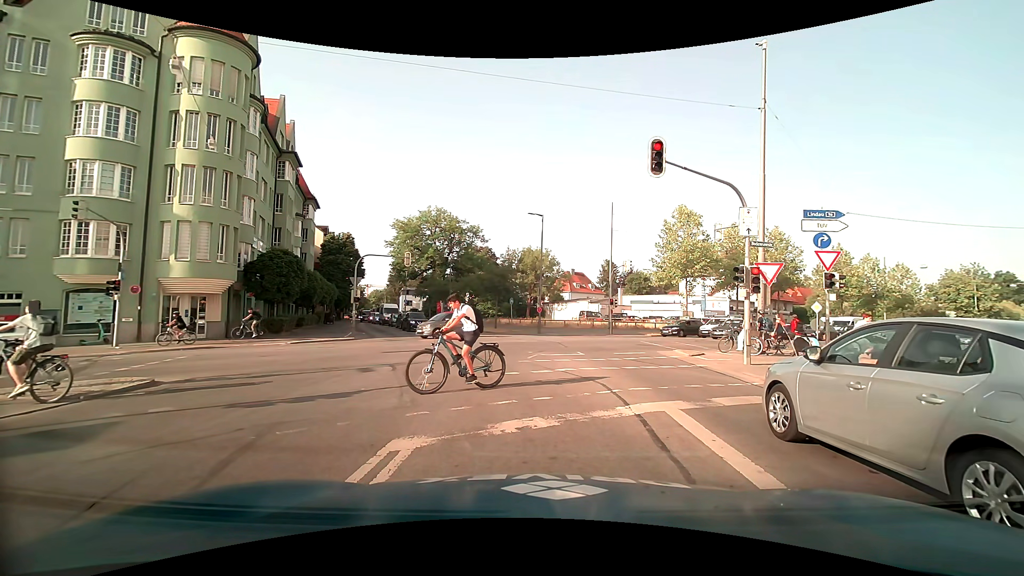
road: primary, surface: asphalt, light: Day
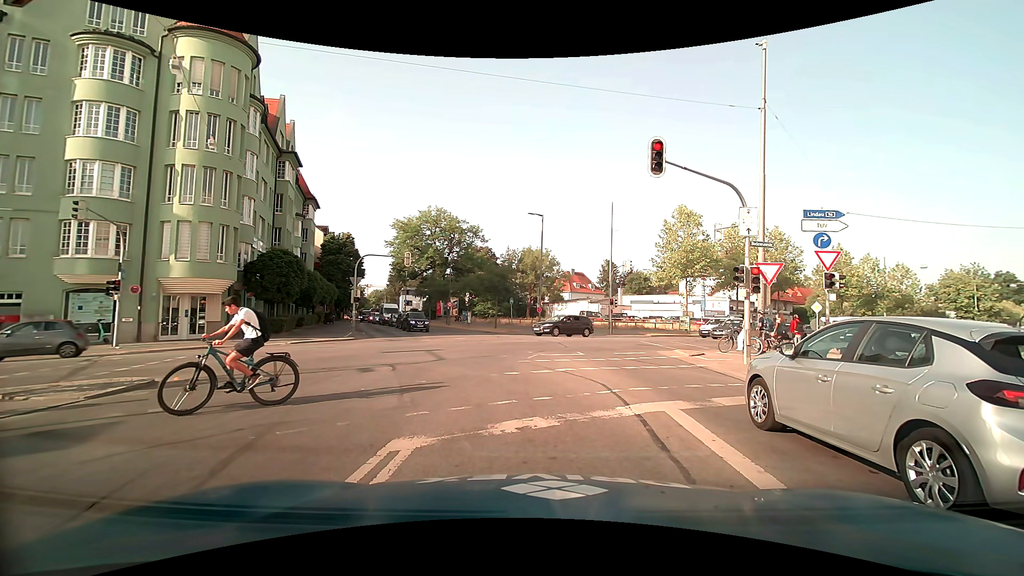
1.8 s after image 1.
(0.0, 0.0) m; 0°
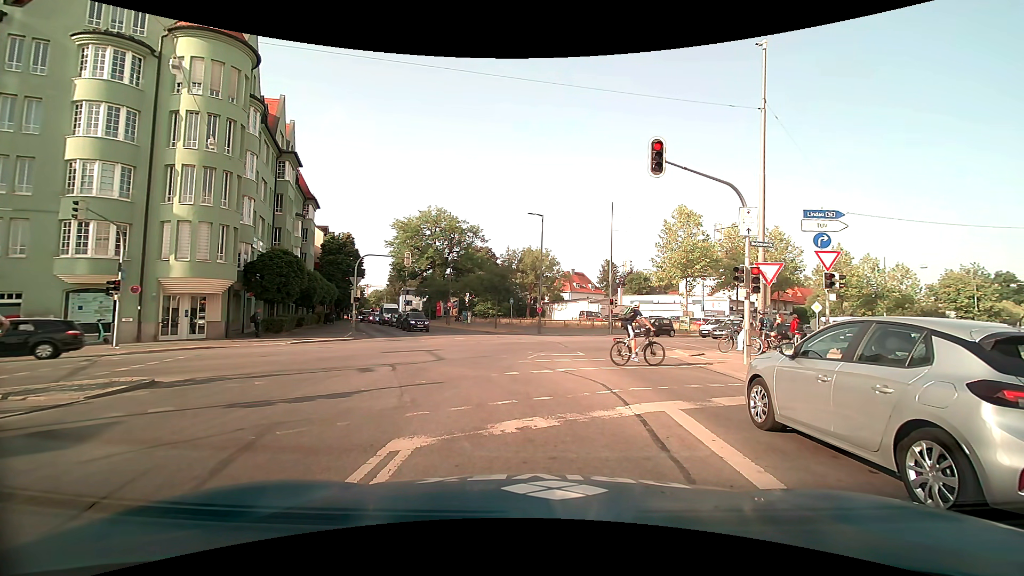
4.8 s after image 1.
(0.0, 0.0) m; 0°
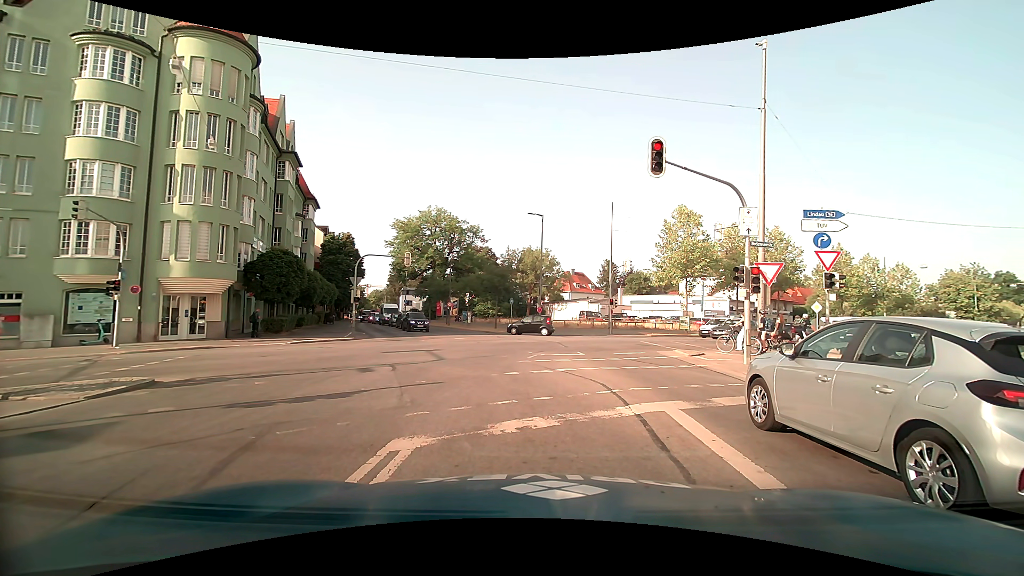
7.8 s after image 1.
(0.0, 0.0) m; 0°
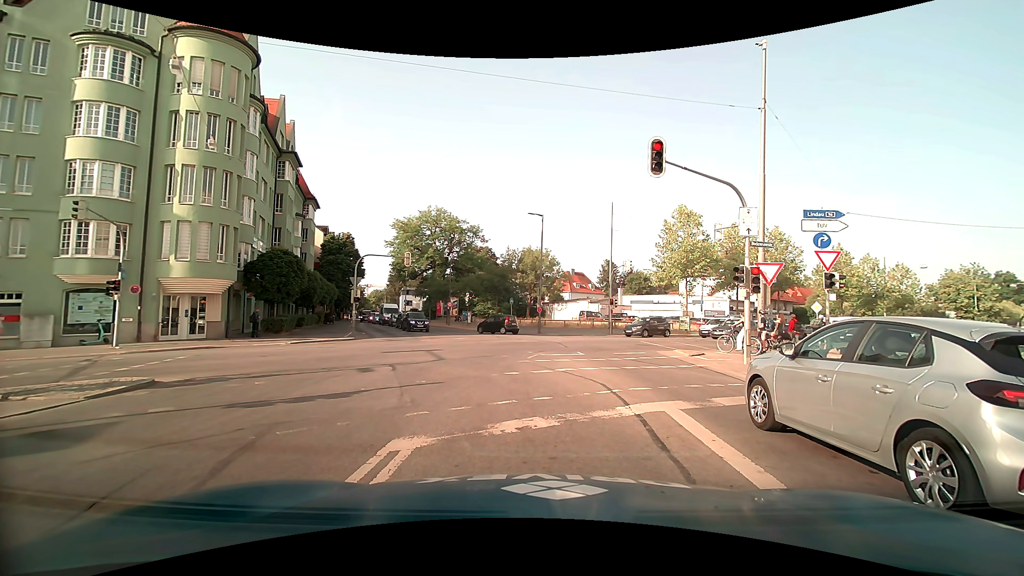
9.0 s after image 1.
(0.0, 0.0) m; 0°
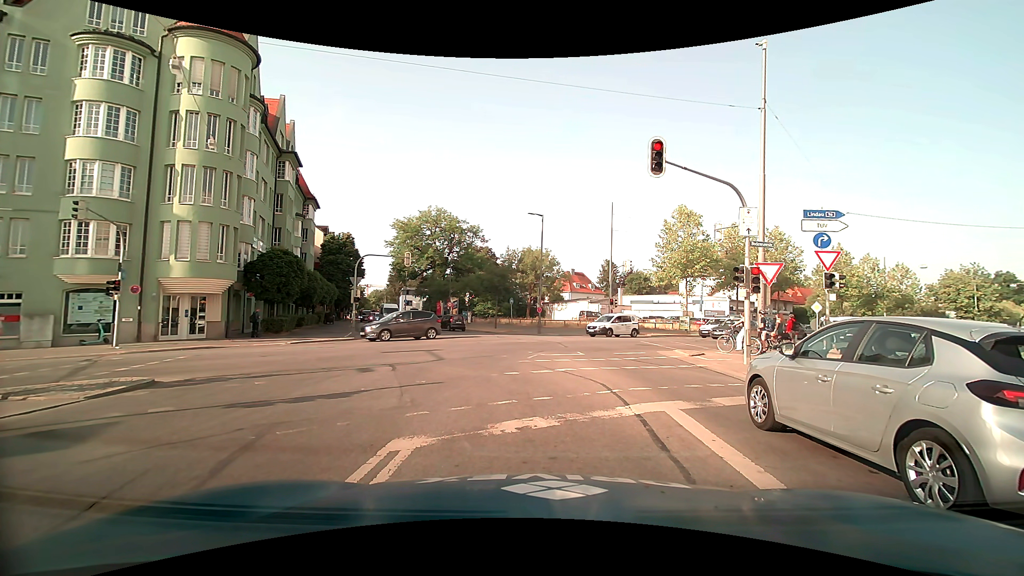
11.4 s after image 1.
(0.0, 0.0) m; 0°
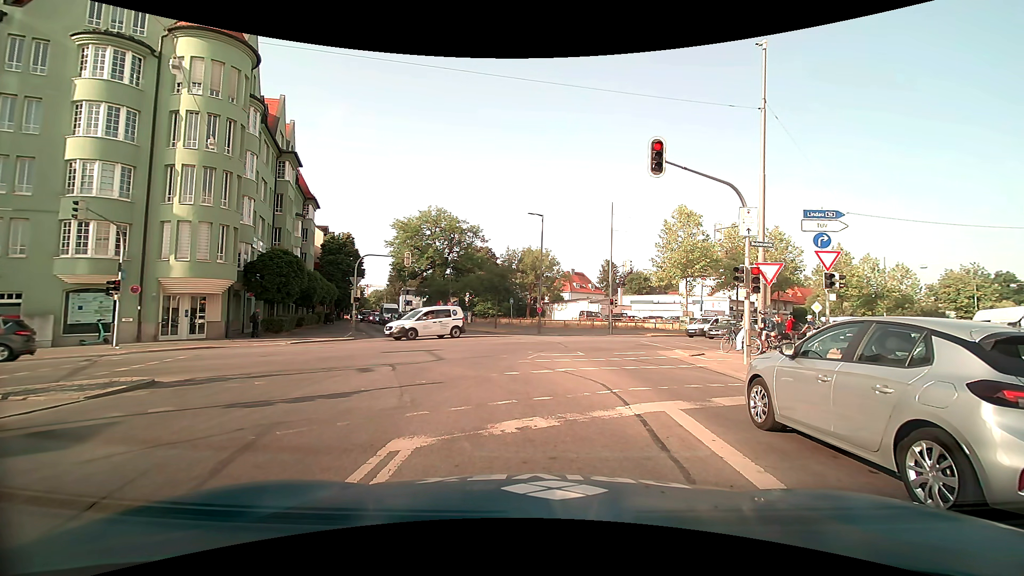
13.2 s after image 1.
(0.0, 0.0) m; 0°
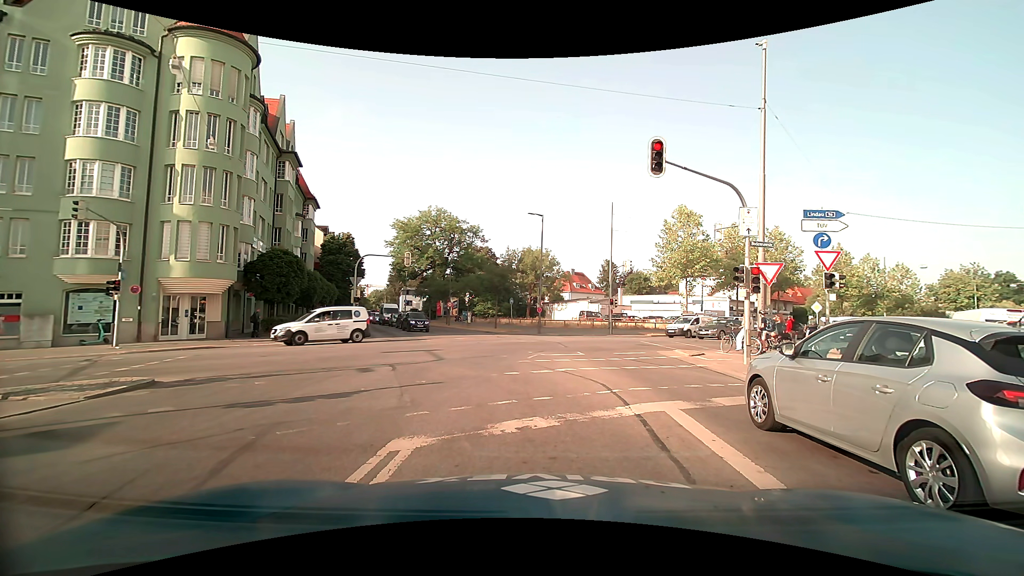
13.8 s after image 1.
(0.0, 0.0) m; 0°
